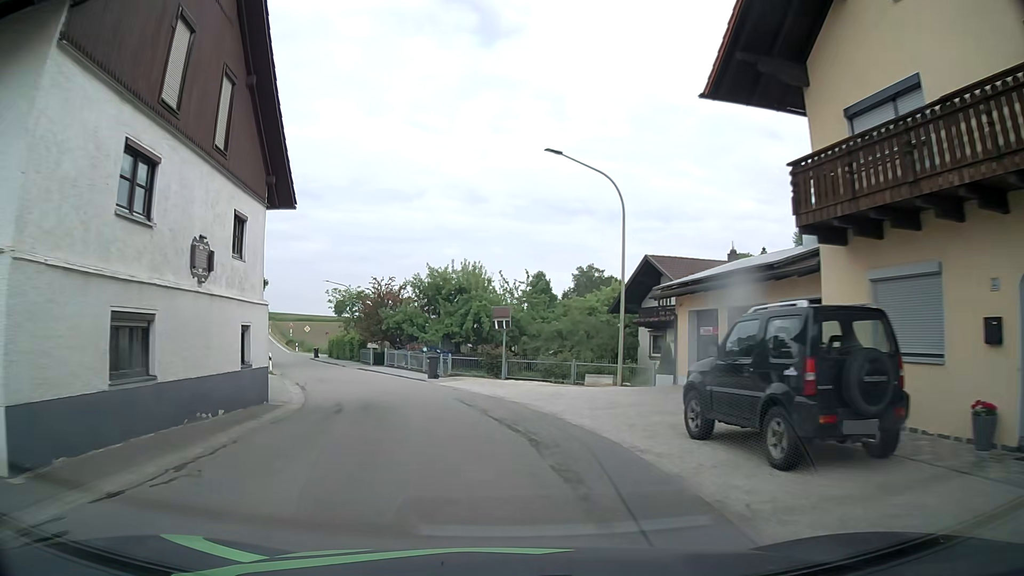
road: tertiary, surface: asphalt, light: Day
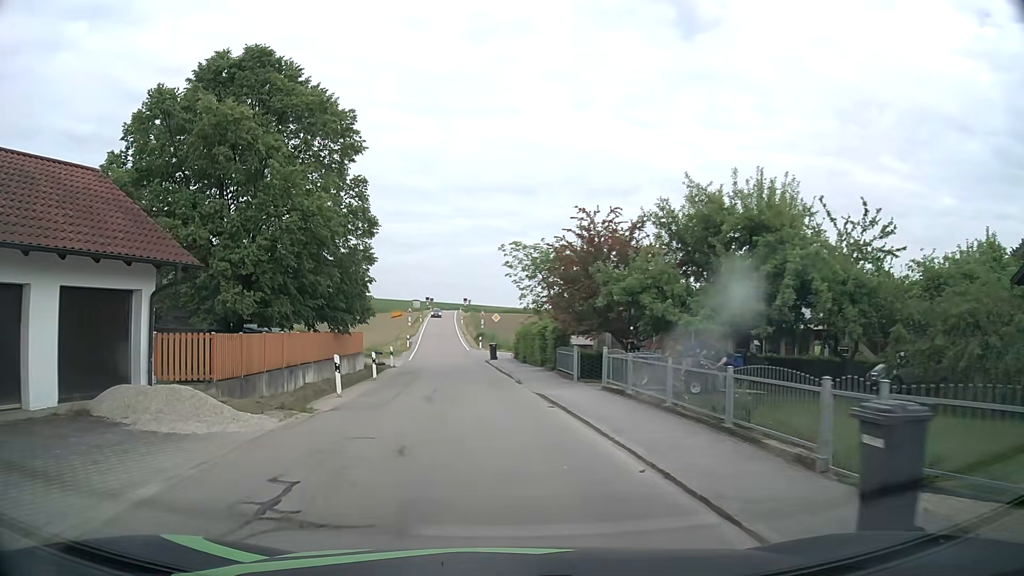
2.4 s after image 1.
(-2.8, +22.2) m; -18°
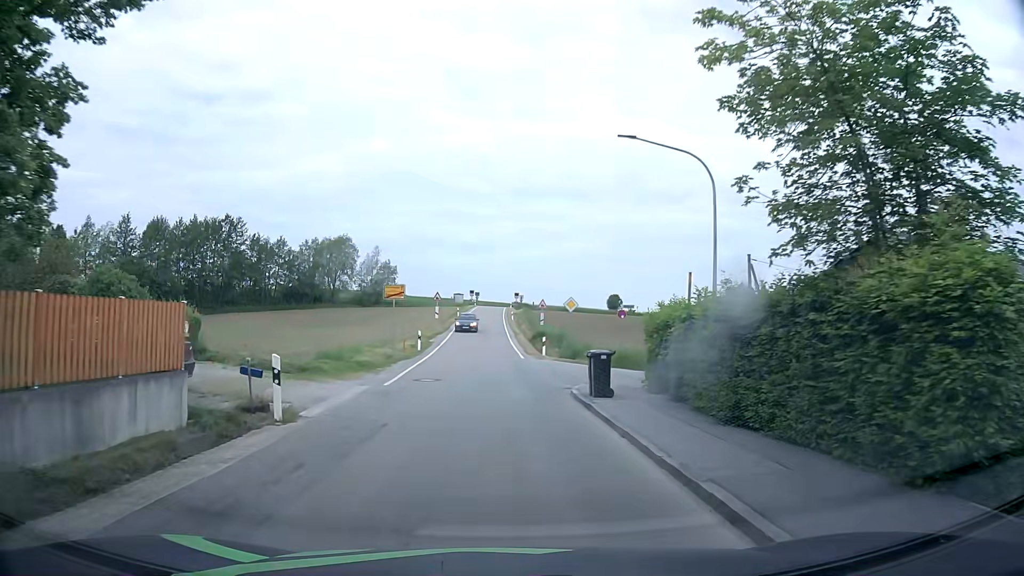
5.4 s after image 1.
(-1.5, +24.3) m; -5°
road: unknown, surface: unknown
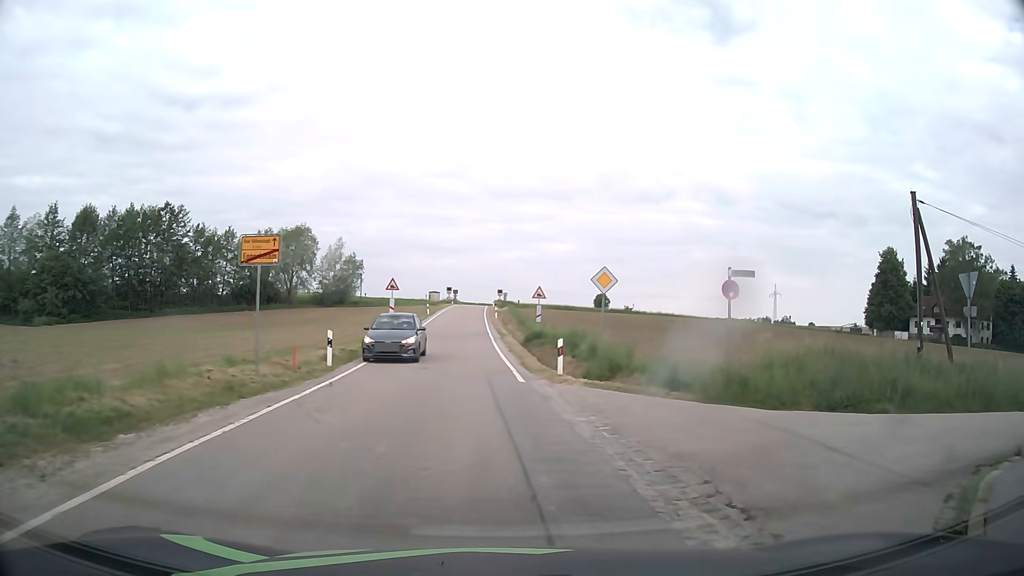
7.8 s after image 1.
(0.0, +15.3) m; 0°
